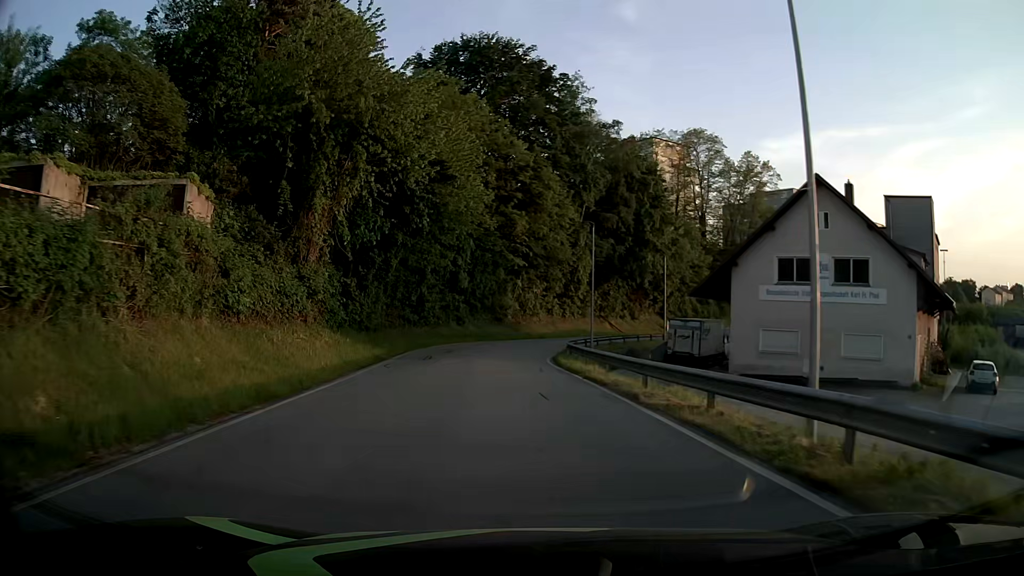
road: residential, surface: asphalt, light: Day
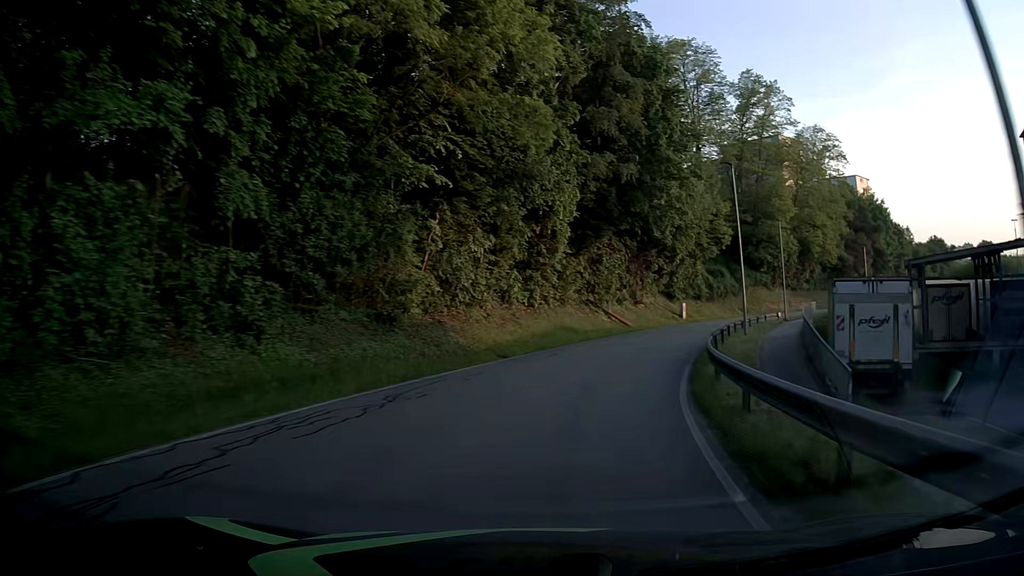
(-0.3, +33.7) m; +6°
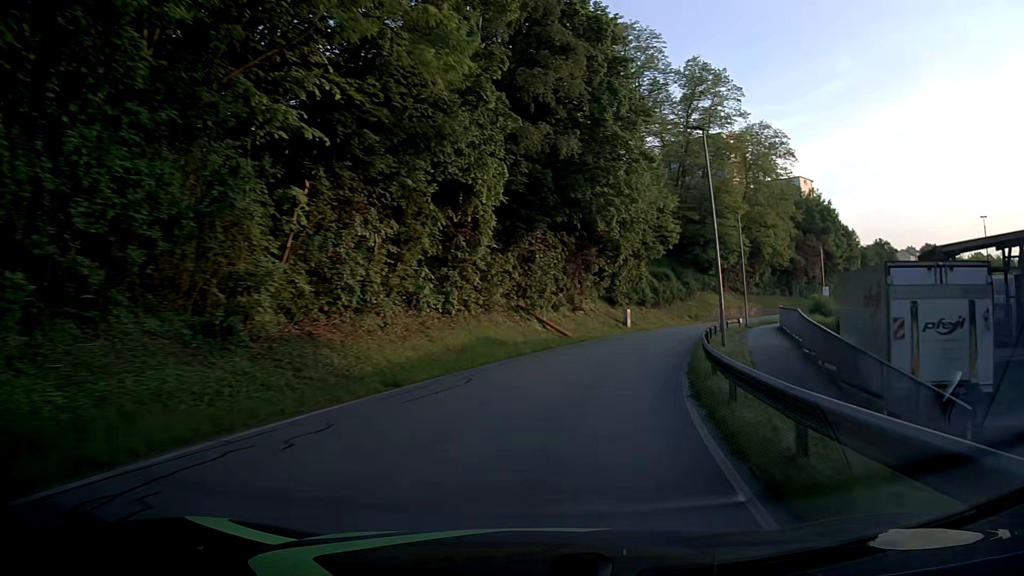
(+0.4, +7.2) m; +6°
